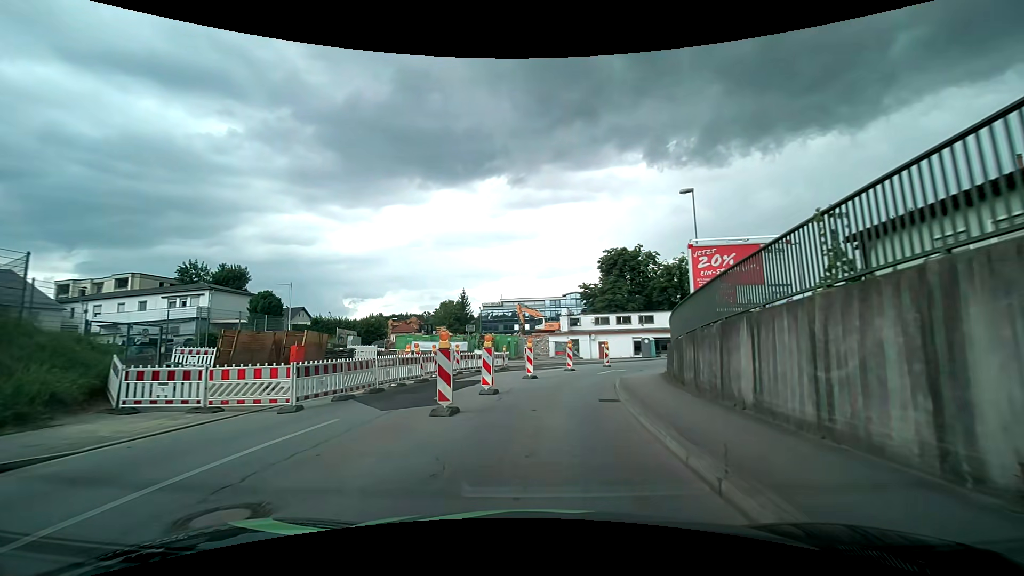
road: tertiary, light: Day
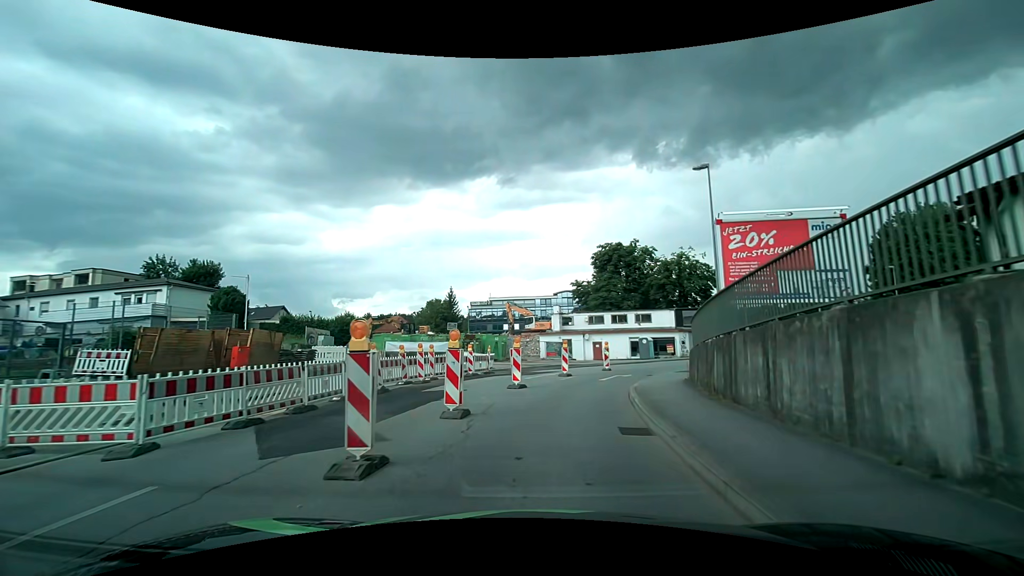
(0.0, +4.3) m; +1°
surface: asphalt
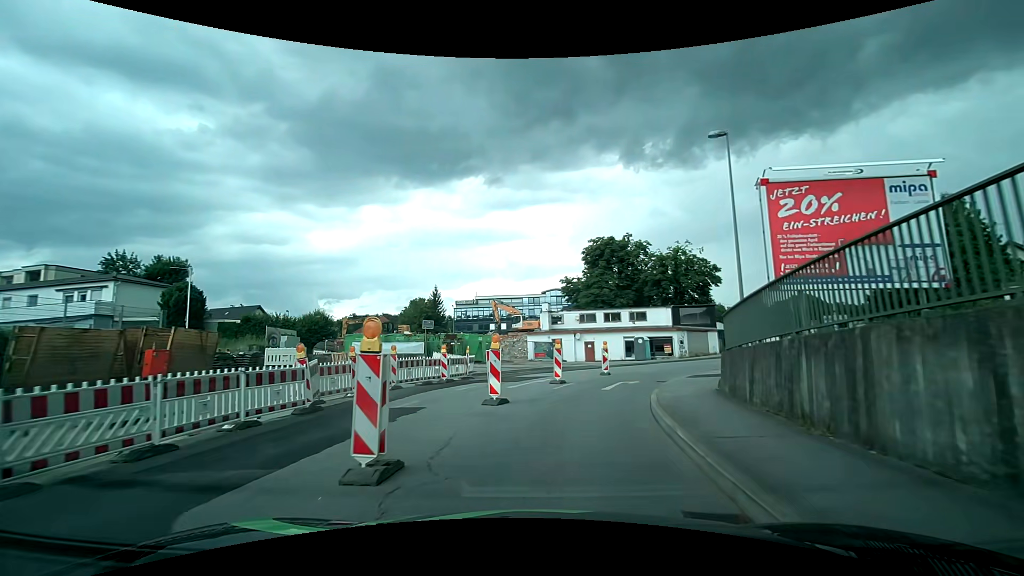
(+0.1, +4.2) m; +2°
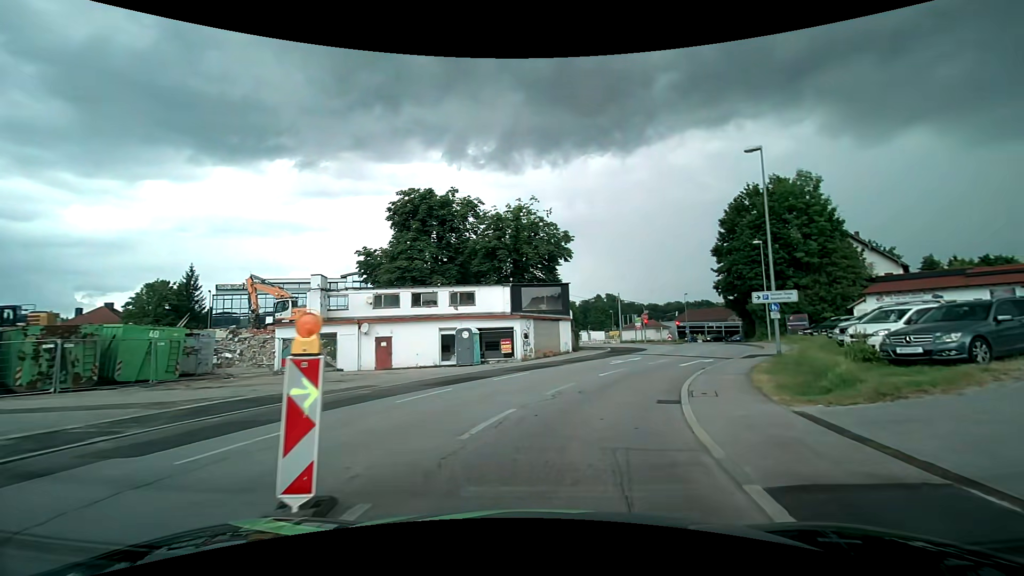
(+3.2, +19.9) m; +21°
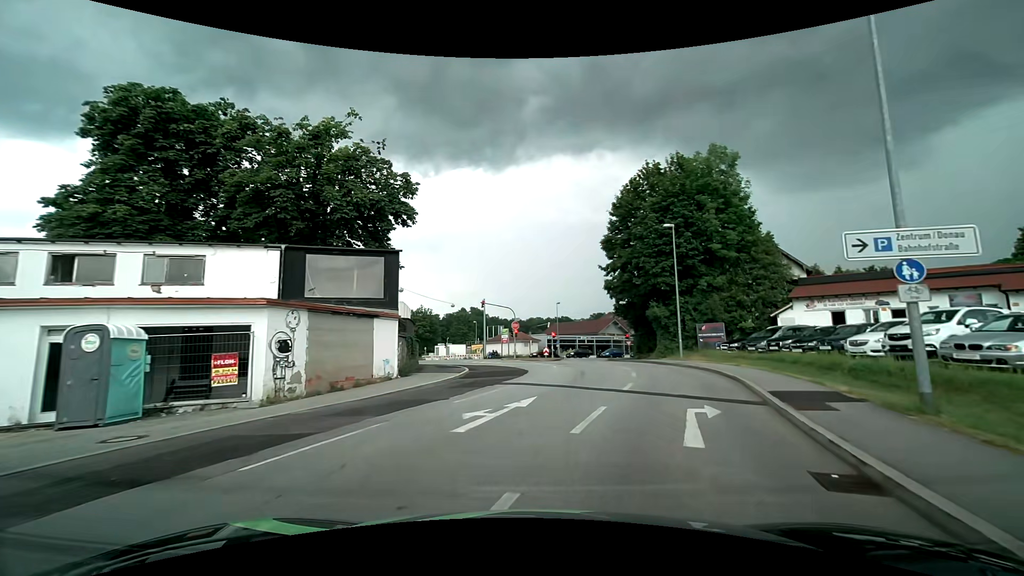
(+2.2, +17.1) m; +15°
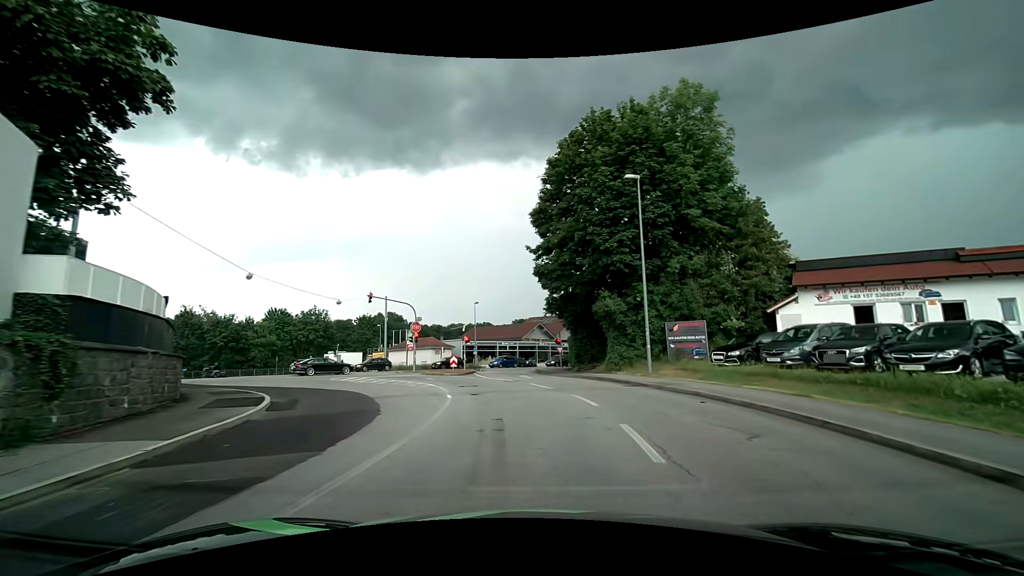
(+1.2, +13.4) m; +10°
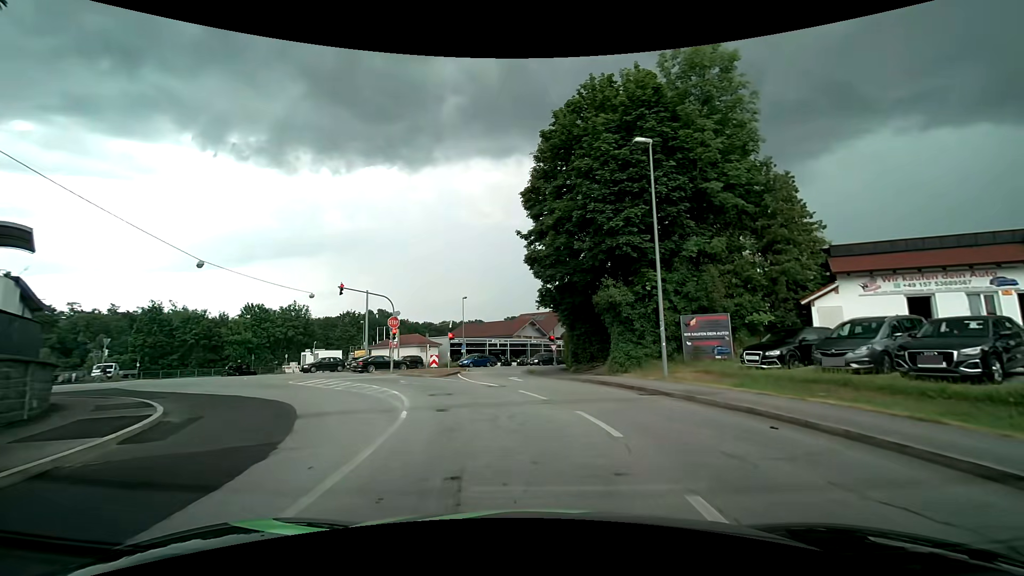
(0.0, +4.3) m; +1°
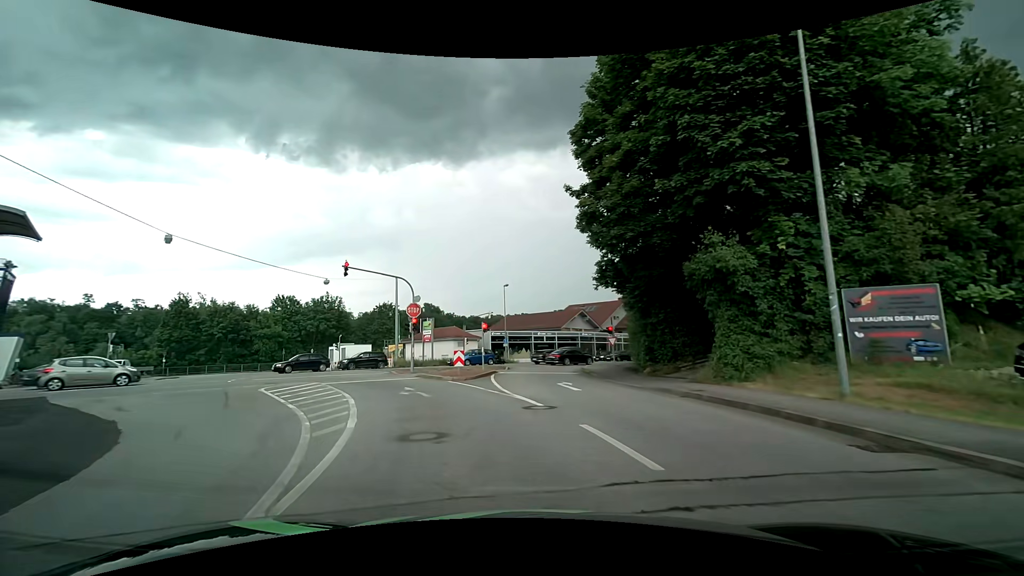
(-0.2, +8.1) m; -5°
(-1, +10) (-4, +19) (-9, +28) (-17, +34) (-27, +33) (-36, +29) (-44, +23) (-52, +17) (-60, +10) (-68, +4) m
